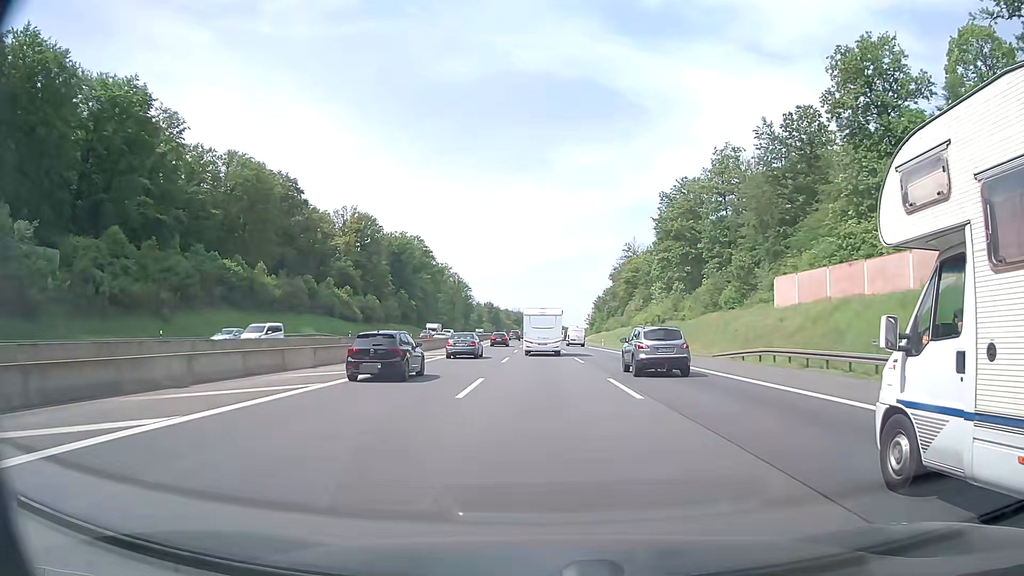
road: motorway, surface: asphalt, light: Day
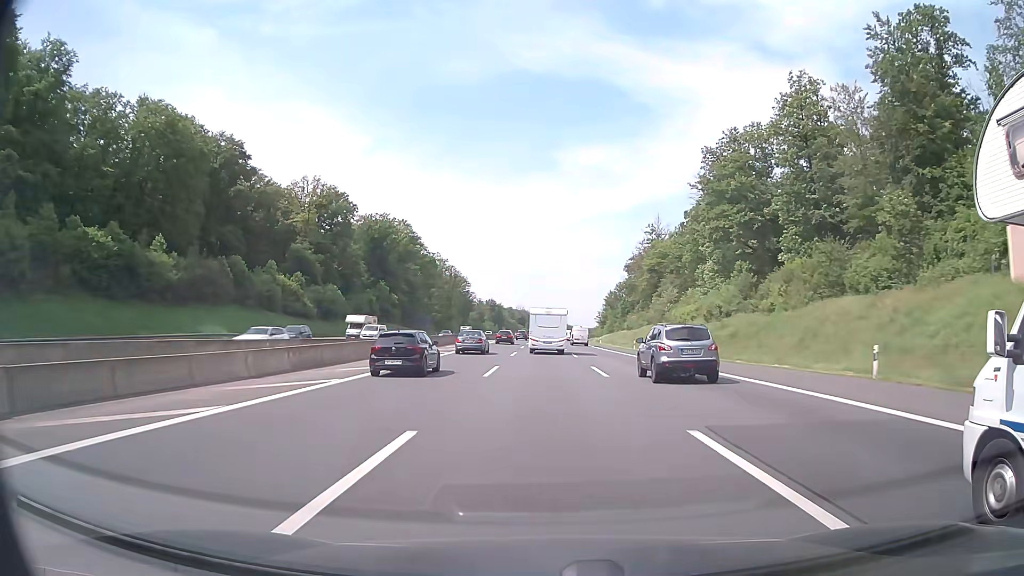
(-0.2, +29.1) m; 0°
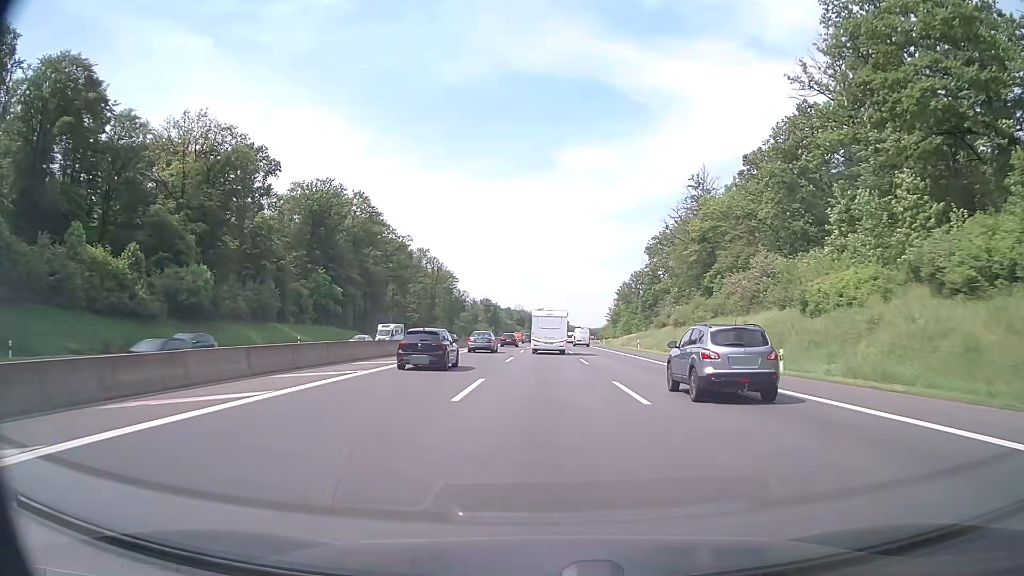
(-0.1, +43.6) m; 0°
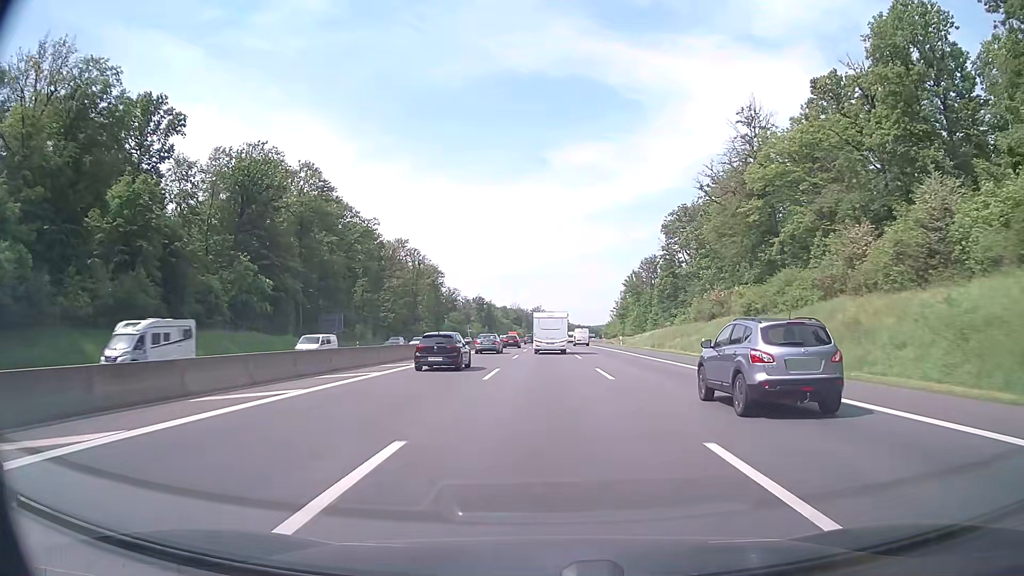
(0.0, +29.0) m; 0°
(0, +10) (0, +20) (0, +30) (0, +40) (0, +50) (0, +60) (+1, +70) (+1, +80) (+1, +90) (+1, +100) m
